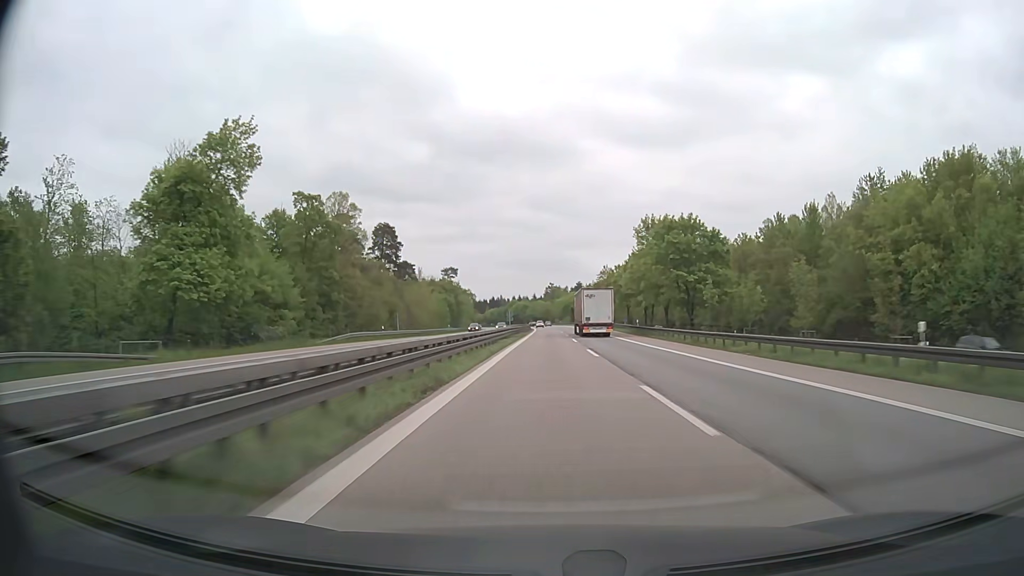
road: motorway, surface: asphalt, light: Day
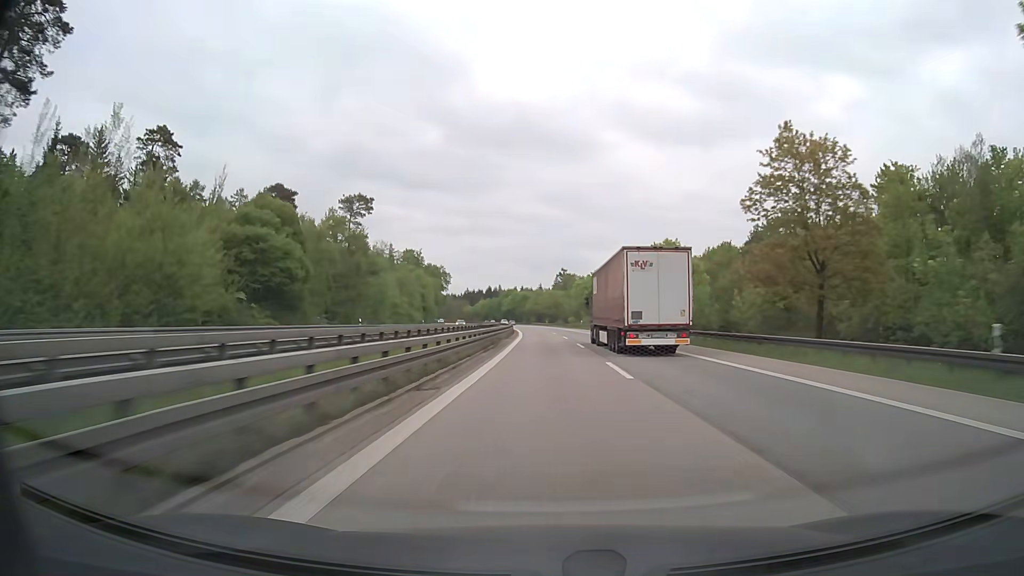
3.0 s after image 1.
(-0.2, +103.0) m; -1°
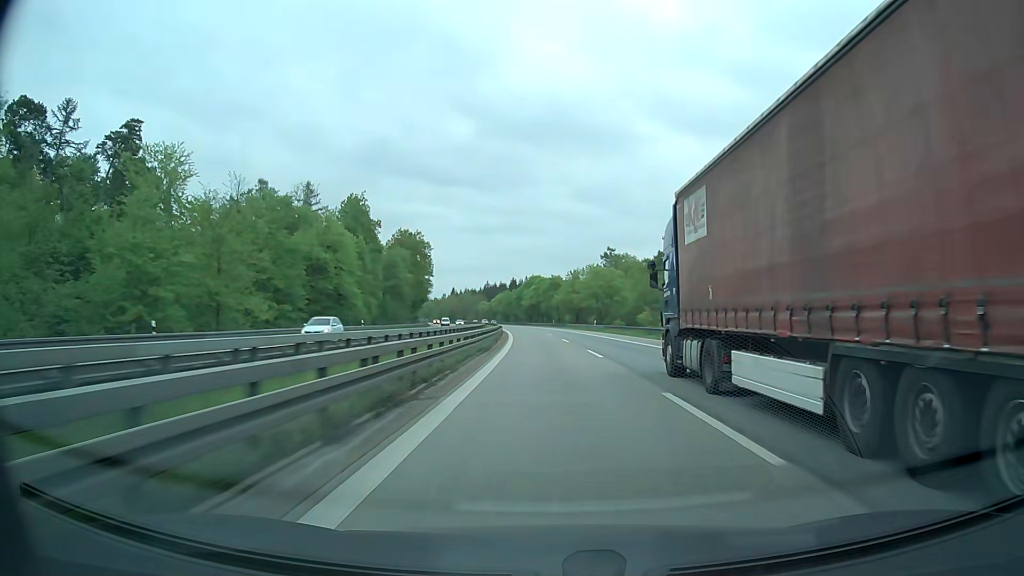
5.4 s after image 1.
(-1.5, +82.4) m; -3°
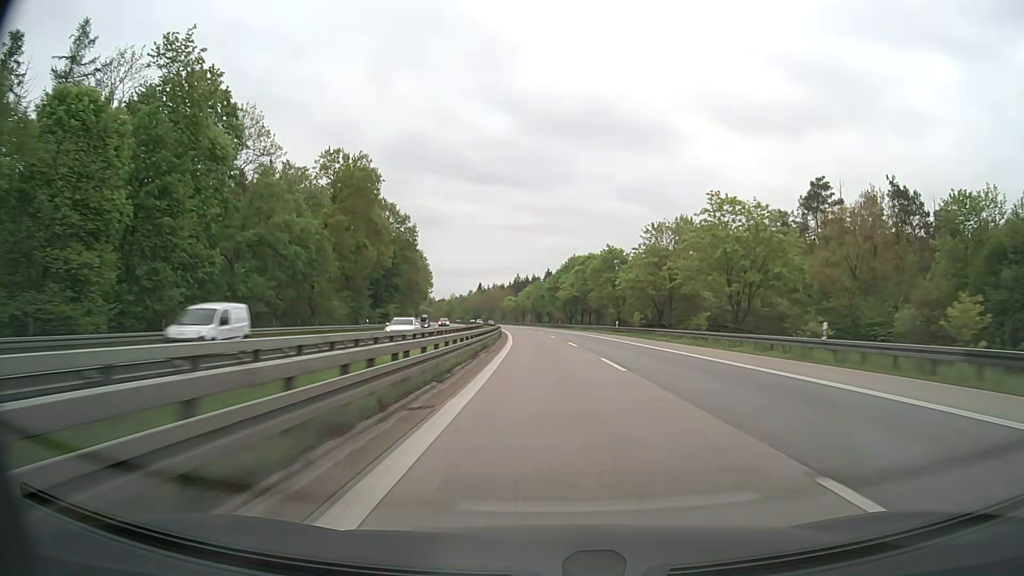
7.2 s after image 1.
(-2.2, +61.8) m; -3°
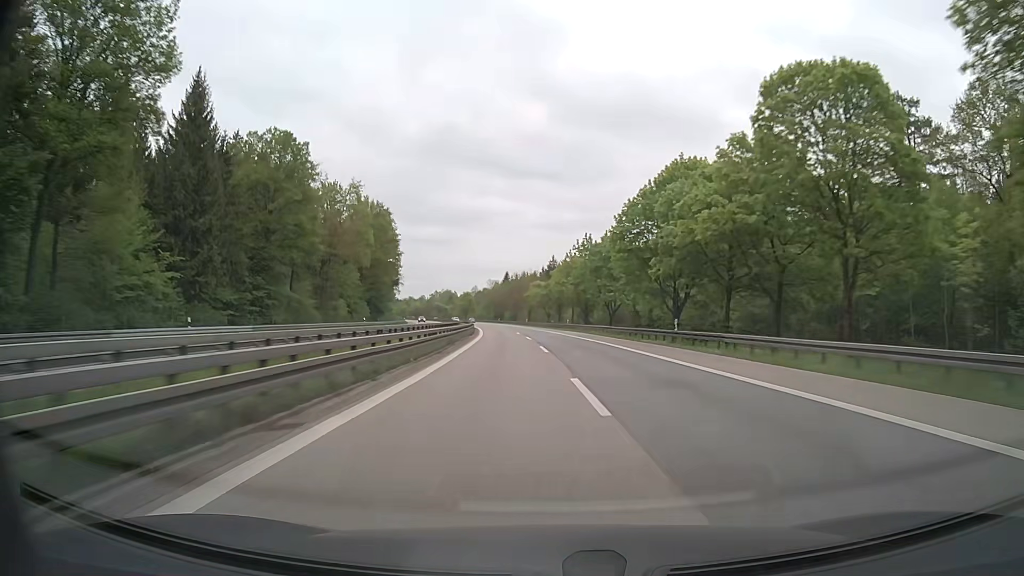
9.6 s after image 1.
(-2.3, +82.5) m; -3°
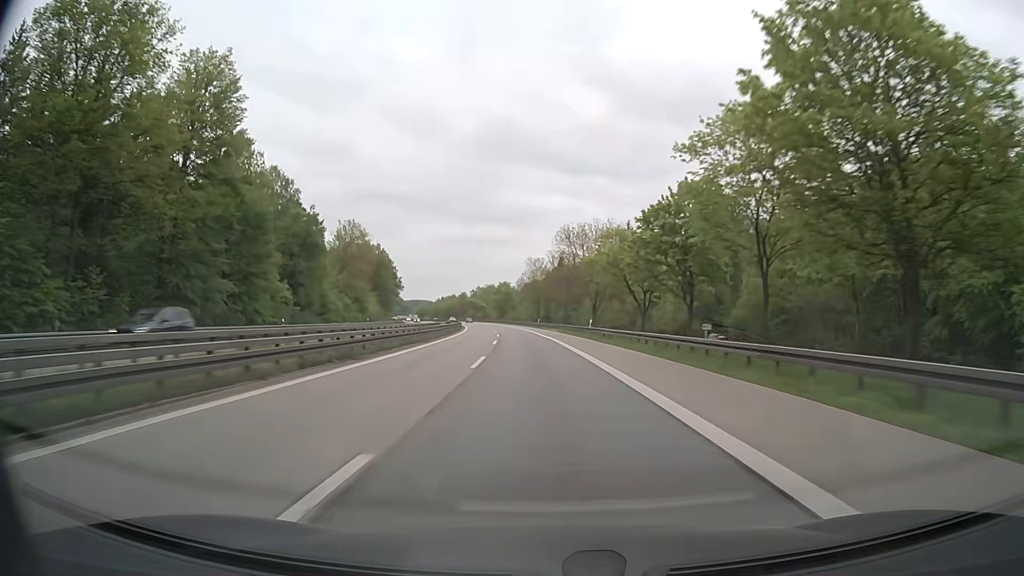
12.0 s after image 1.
(-2.5, +82.5) m; -5°
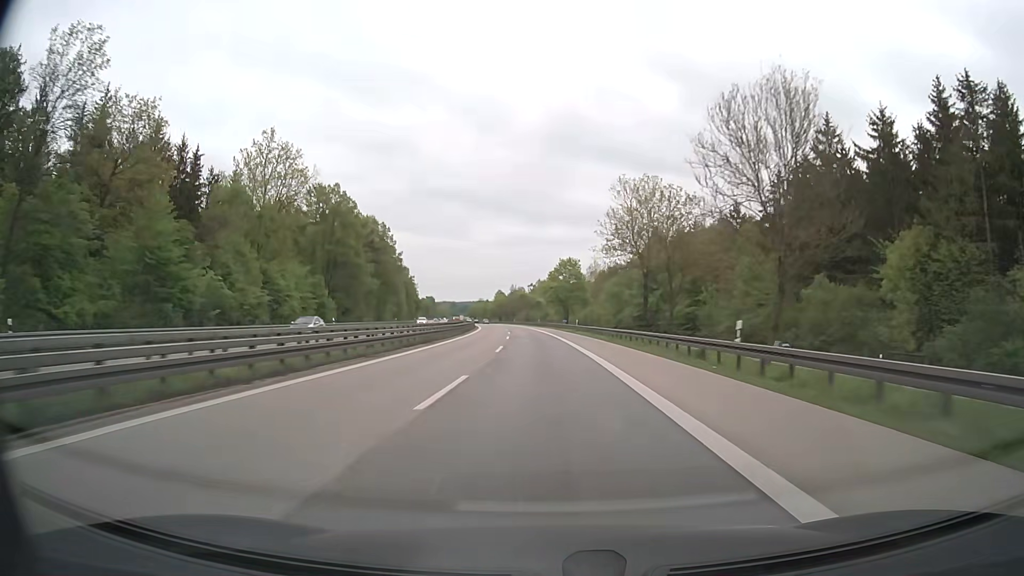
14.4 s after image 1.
(-4.6, +82.5) m; -6°
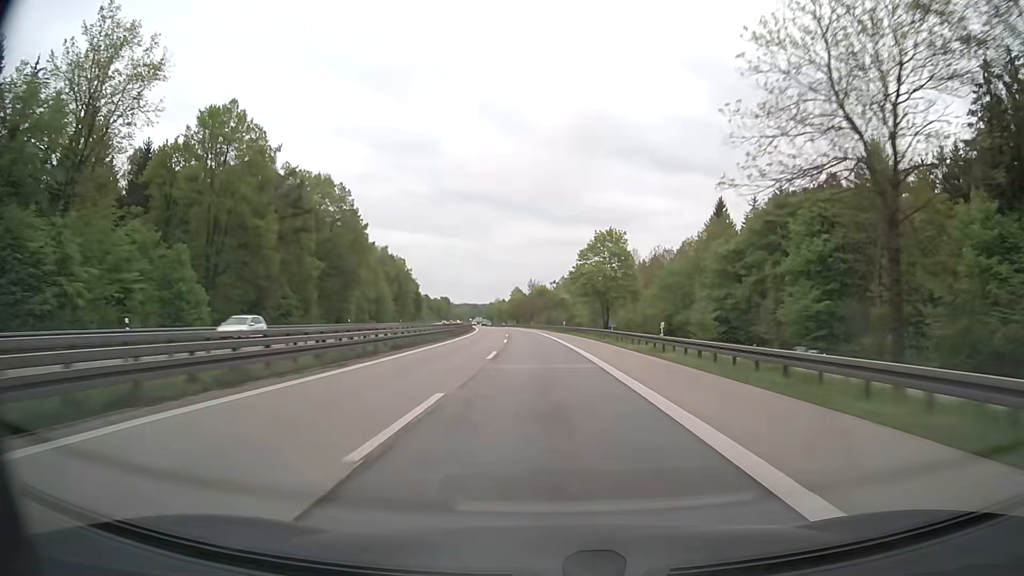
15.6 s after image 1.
(-0.8, +41.3) m; -2°
(0, +10) (0, +20) (0, +30) (-1, +40) (-1, +50) (-2, +60) (-2, +70) (-3, +80) (-4, +90) (-5, +100) m
